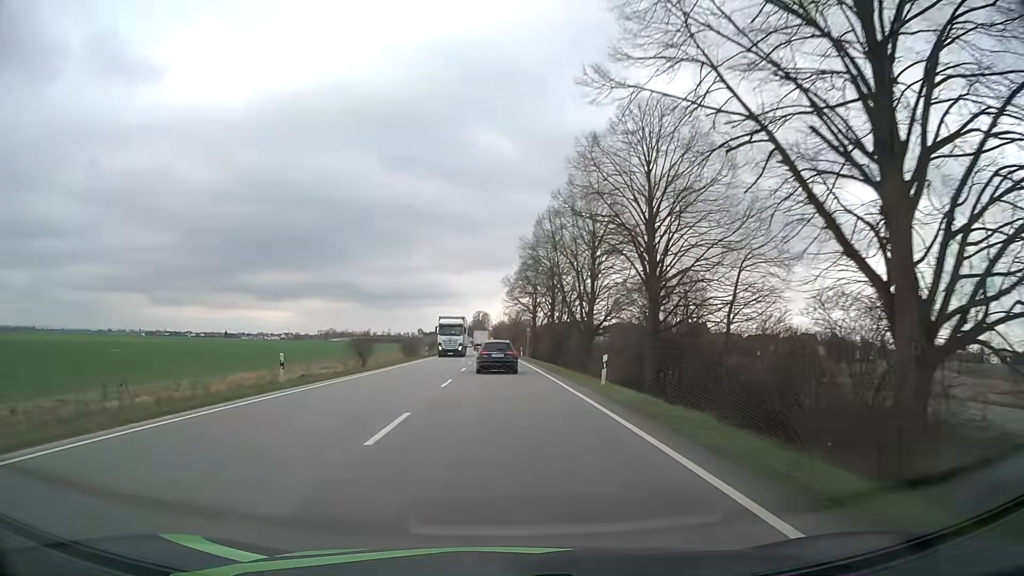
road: primary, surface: asphalt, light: Day
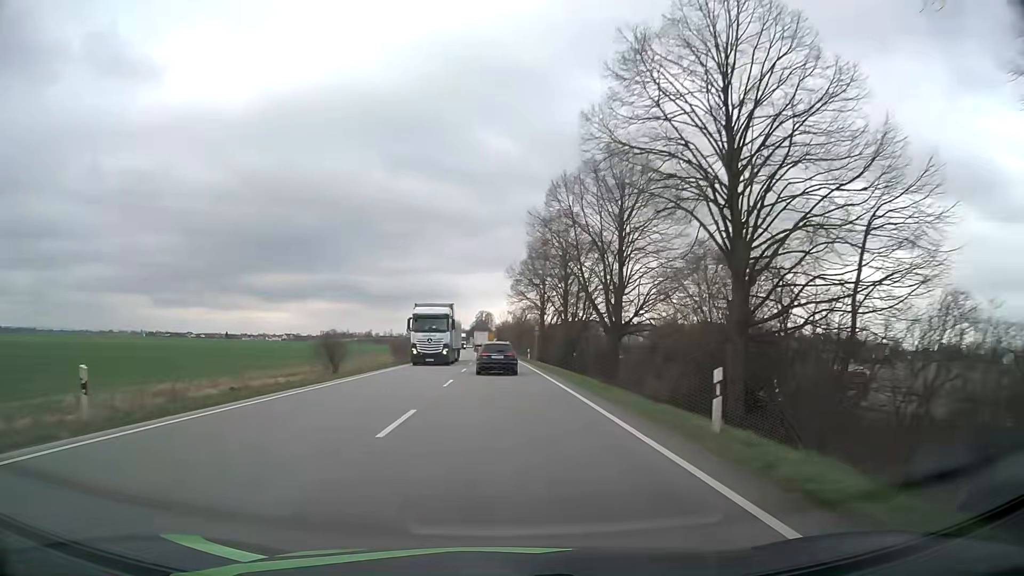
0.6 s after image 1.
(0.0, +11.0) m; 0°
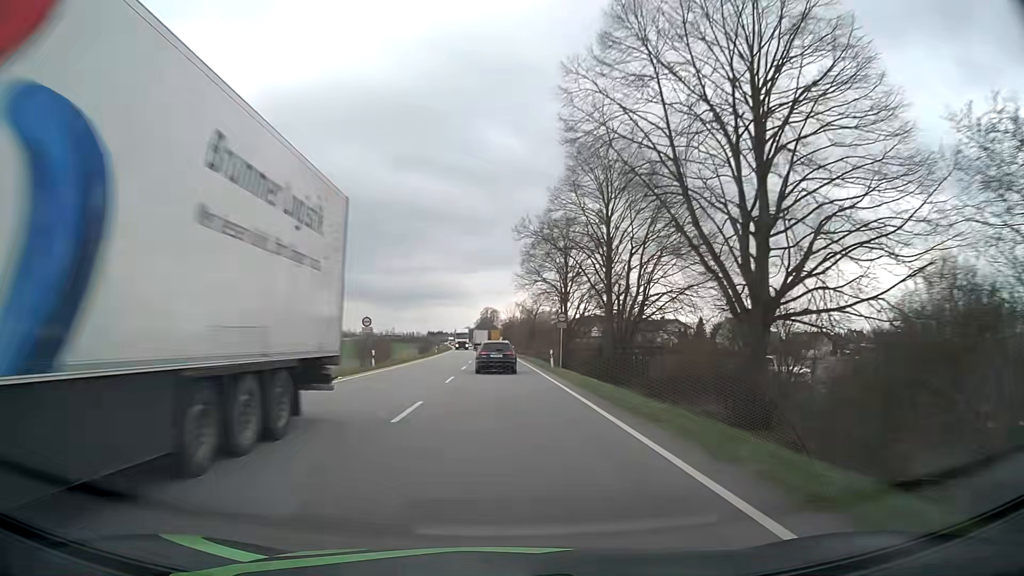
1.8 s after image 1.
(-0.1, +22.2) m; -1°
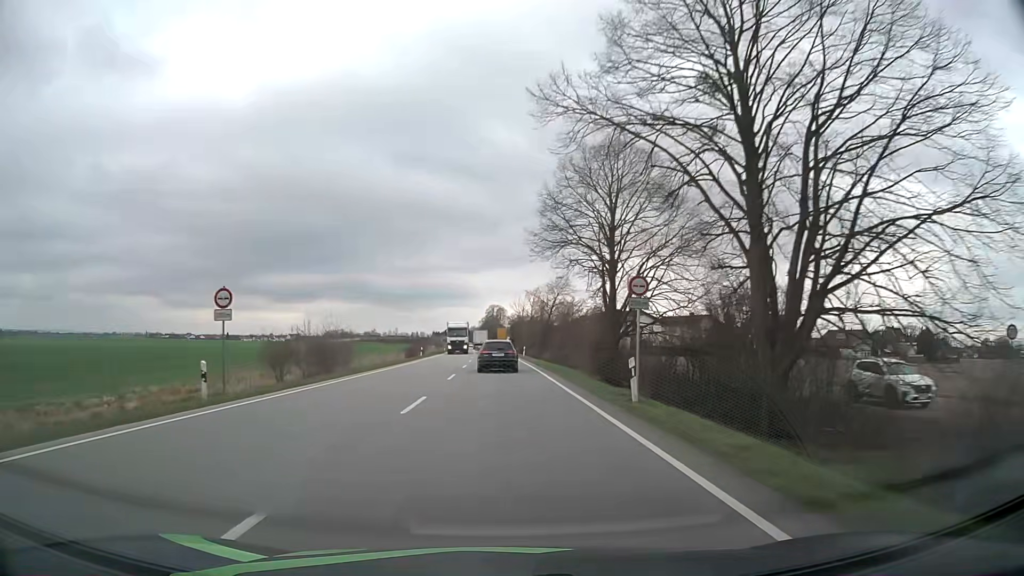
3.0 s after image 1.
(-0.1, +22.3) m; -1°
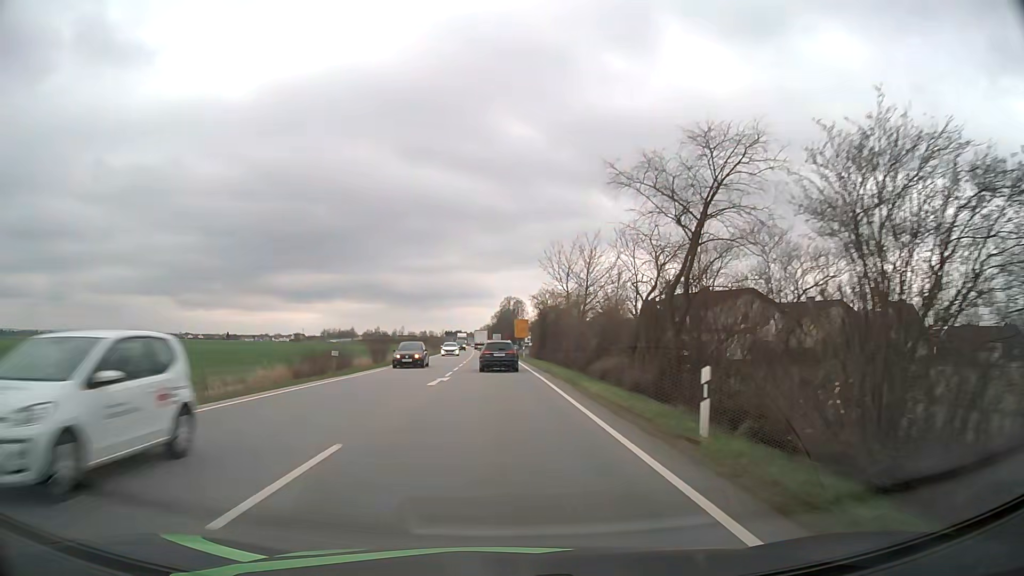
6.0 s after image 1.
(-0.4, +55.9) m; -1°
